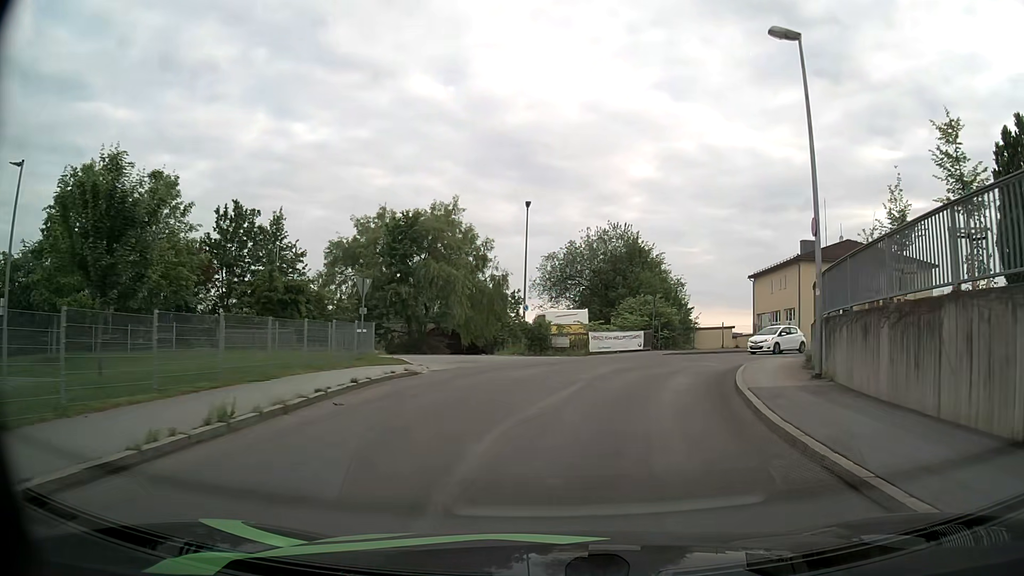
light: Day
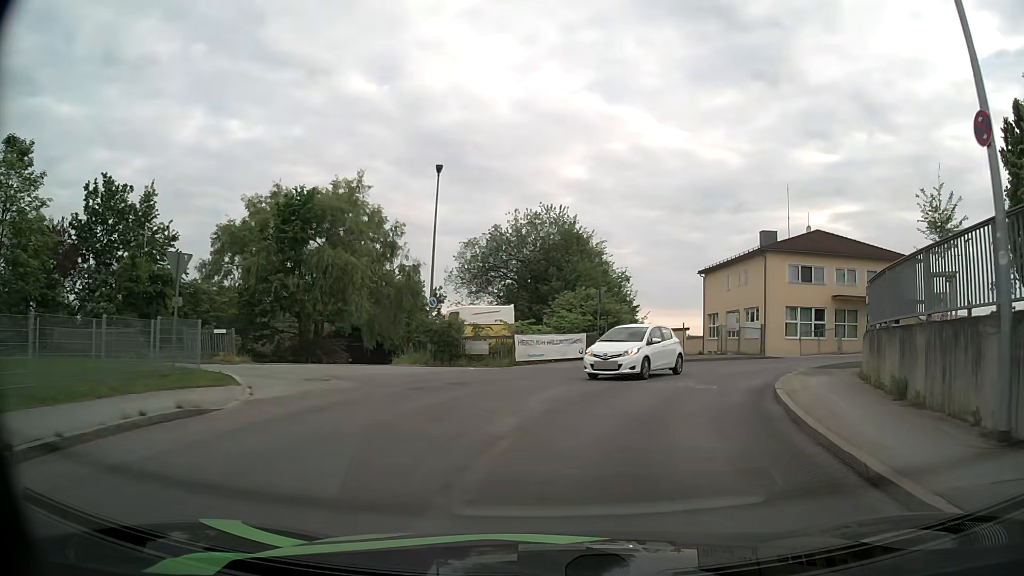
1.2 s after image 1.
(+0.4, +8.5) m; +6°
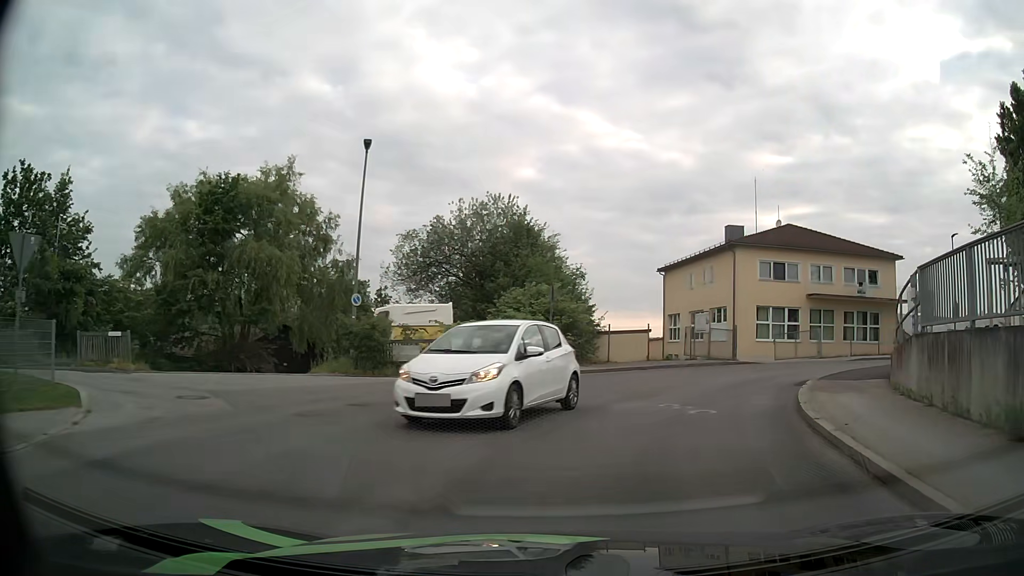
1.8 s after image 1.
(+0.1, +4.2) m; +4°
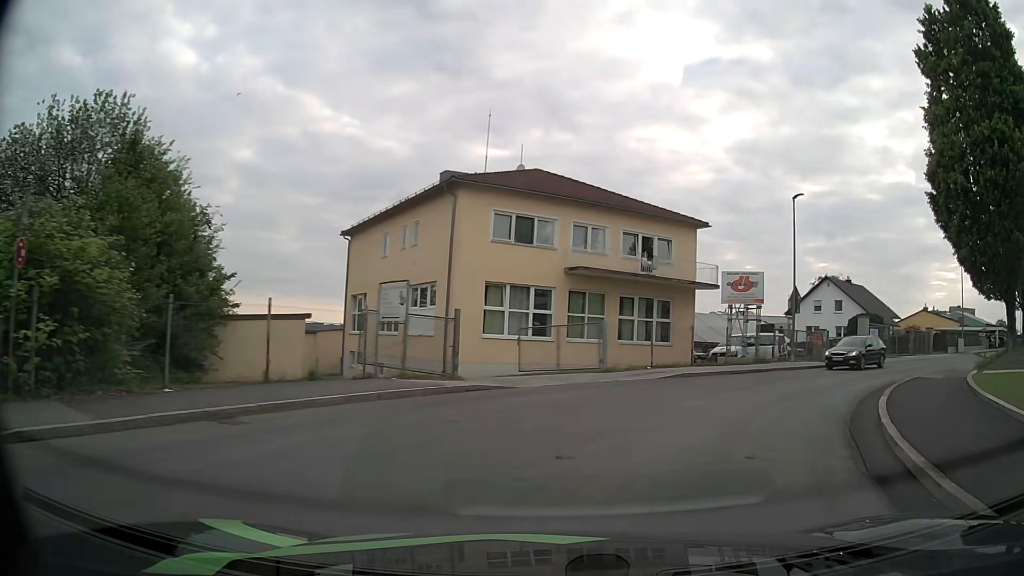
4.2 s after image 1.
(+3.2, +16.2) m; +25°
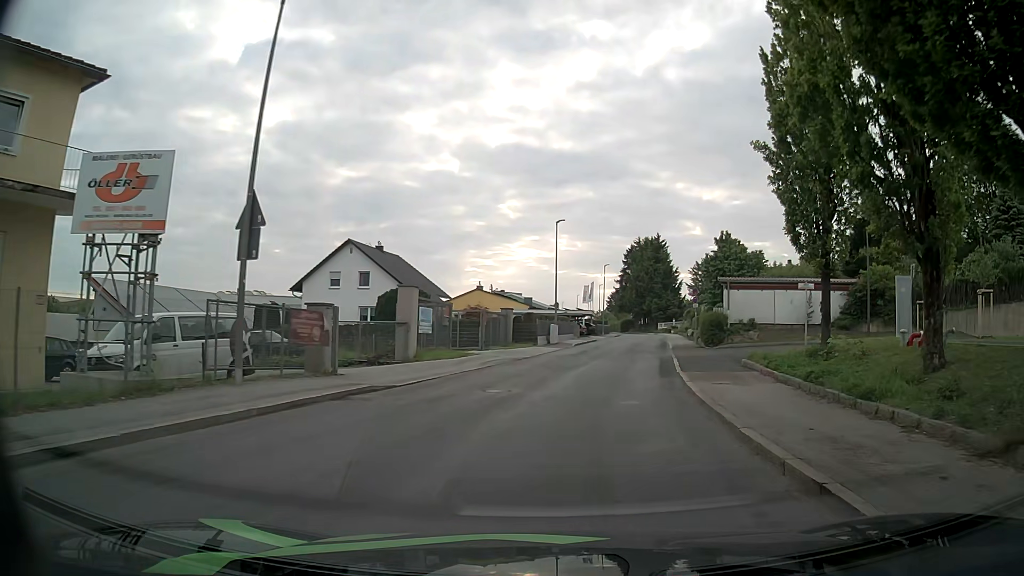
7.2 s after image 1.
(+7.4, +18.4) m; +40°
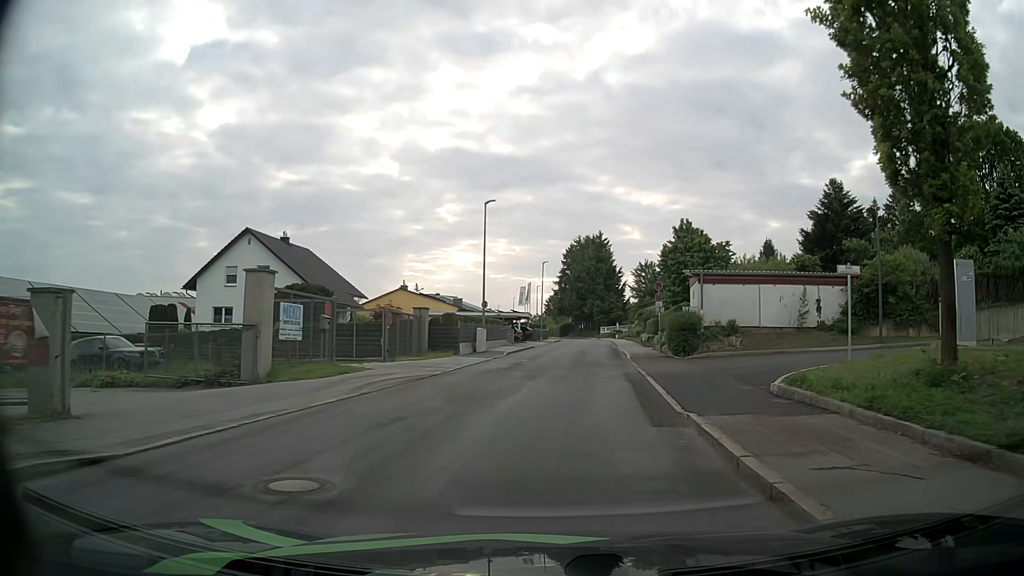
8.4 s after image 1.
(+0.5, +8.4) m; +6°
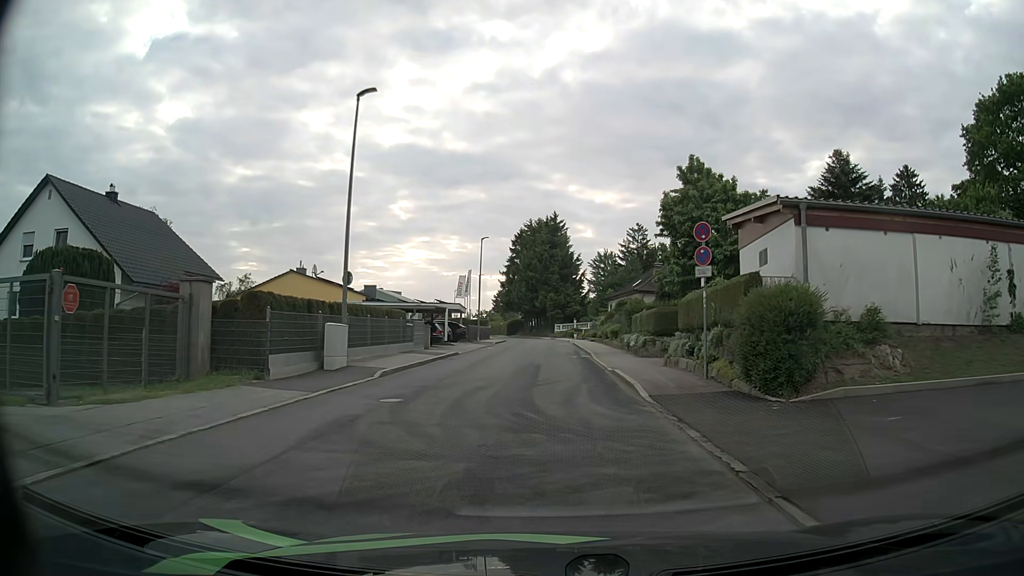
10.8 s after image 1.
(+0.7, +17.8) m; +4°
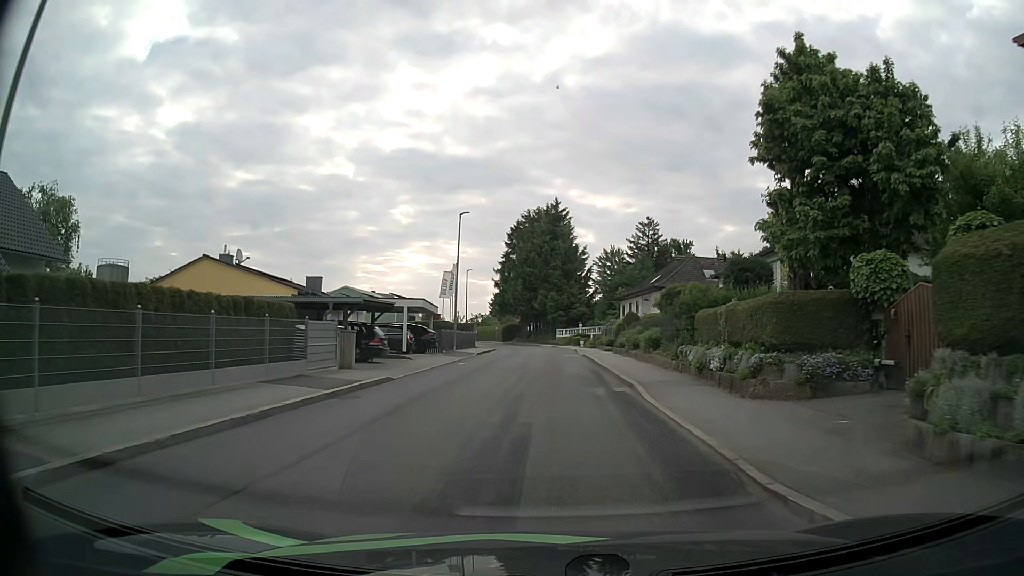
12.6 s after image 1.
(-0.1, +14.1) m; 0°
(0, +10) (0, +20) (0, +30) (0, +40) (0, +50) (0, +60) (-2, +70) (-3, +80) (-6, +90) (-8, +99) m
